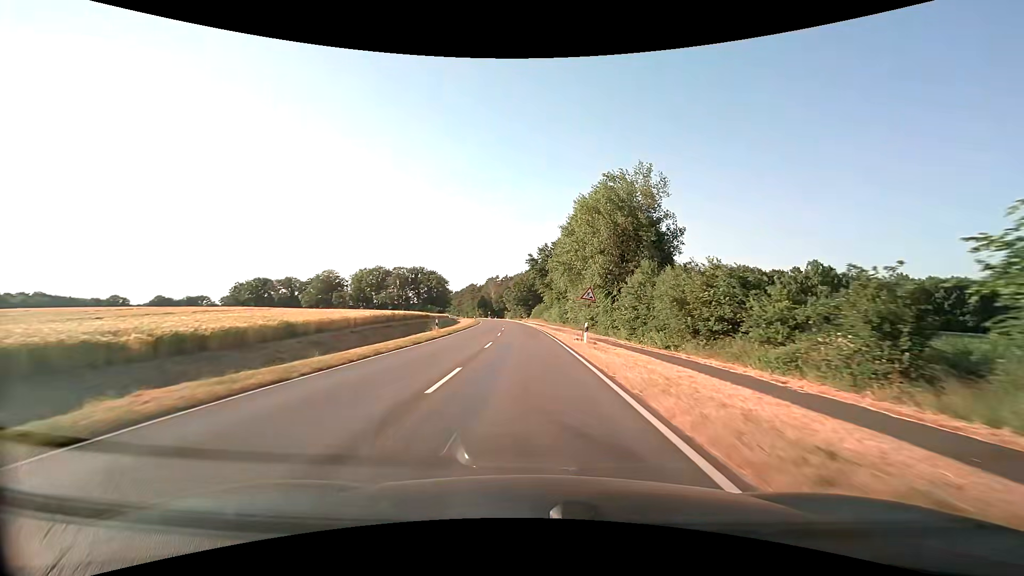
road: secondary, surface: asphalt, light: Day
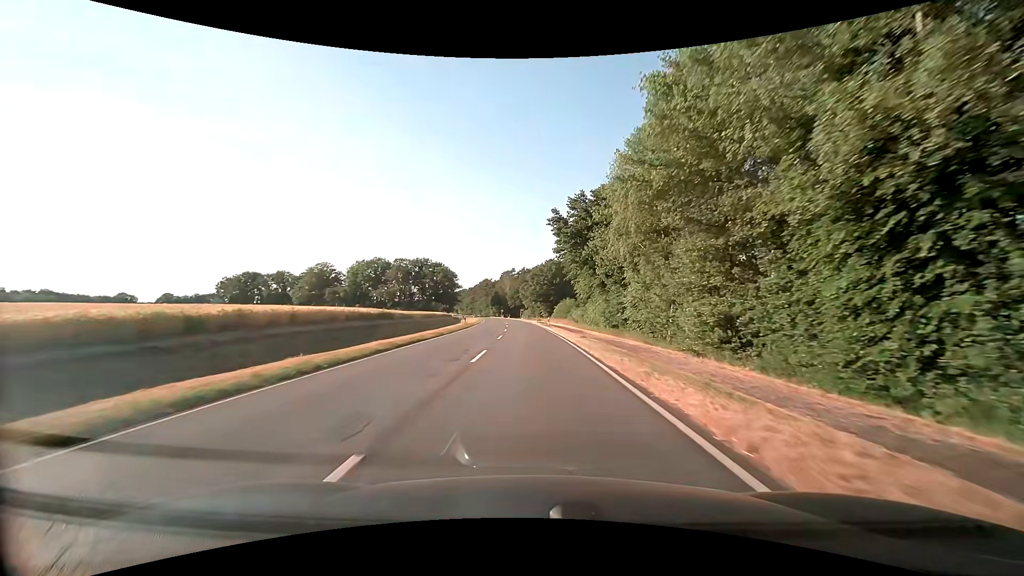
(-0.6, +32.3) m; -2°
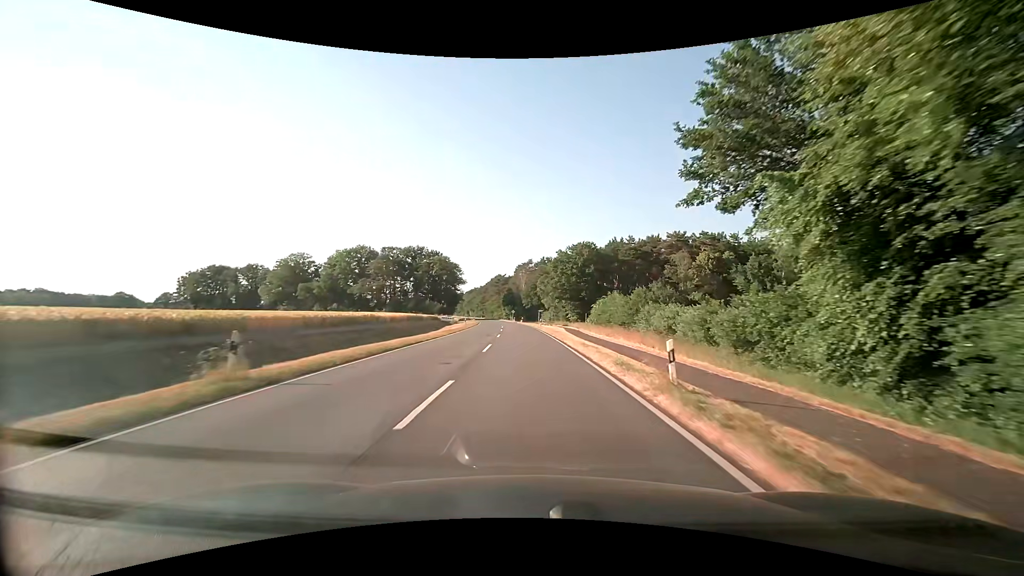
(-1.0, +43.0) m; -3°
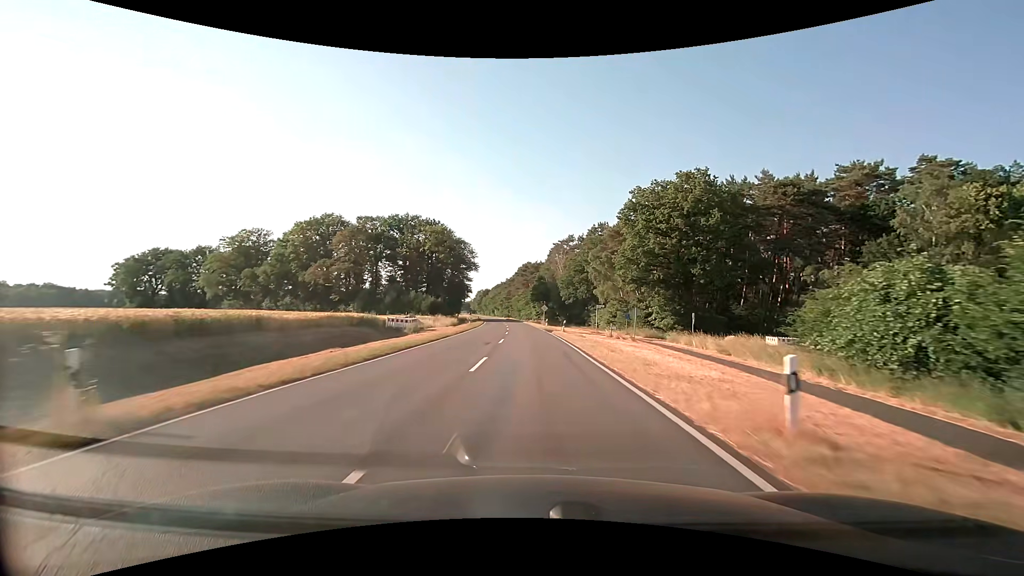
(-1.8, +53.7) m; -4°
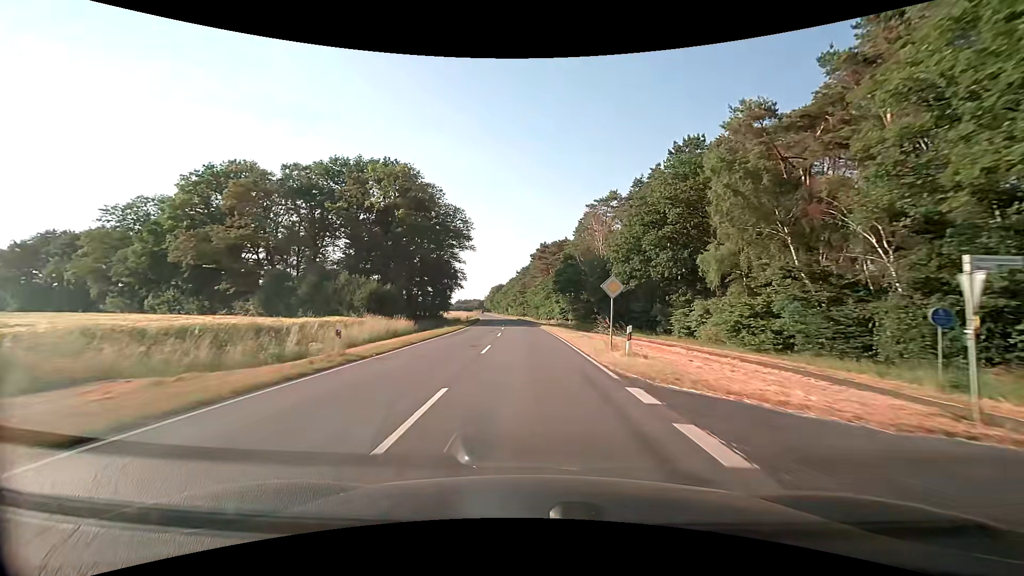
(-0.7, +43.1) m; -2°
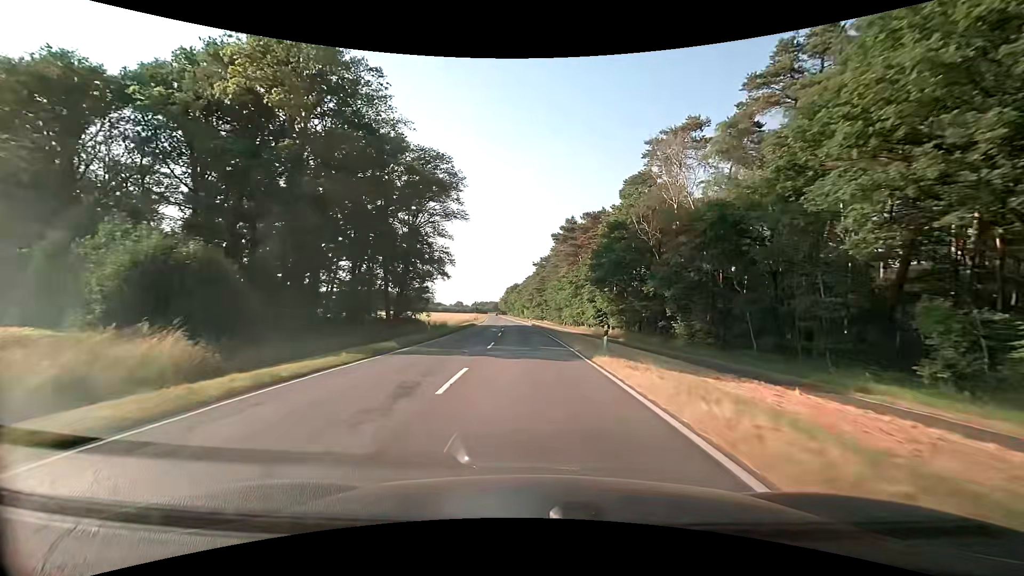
(-0.6, +32.4) m; -2°
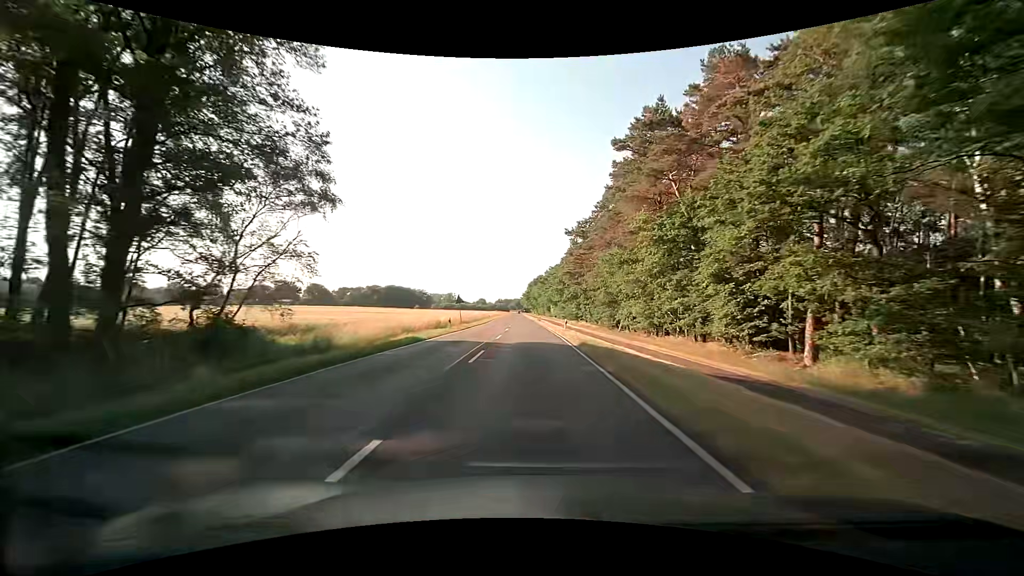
(-1.1, +43.1) m; -3°
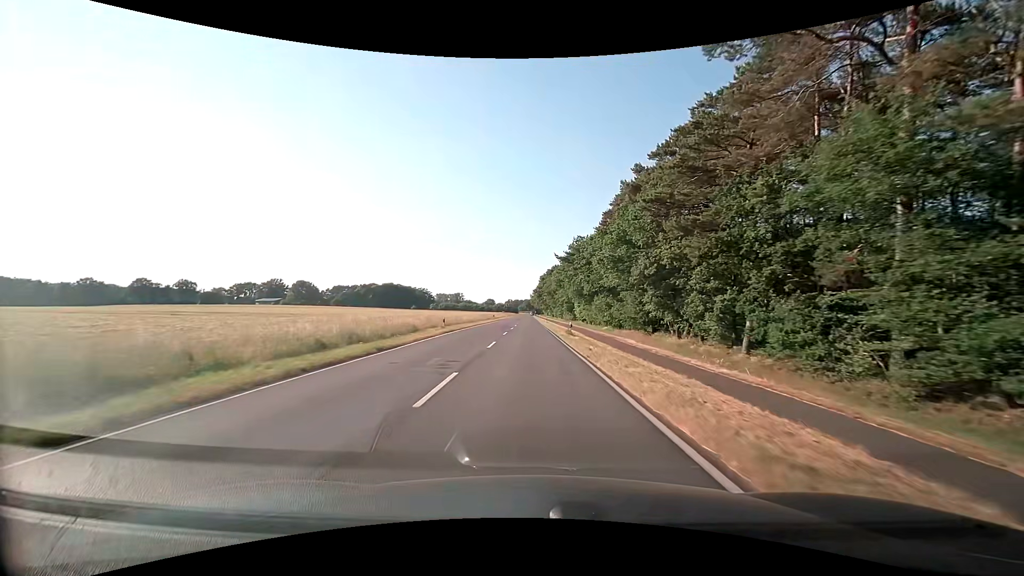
(-0.5, +53.8) m; -1°
(0, +10) (0, +20) (0, +30) (0, +40) (0, +50) (0, +60) (0, +70) (-1, +80) (-1, +90) (-1, +100) m
